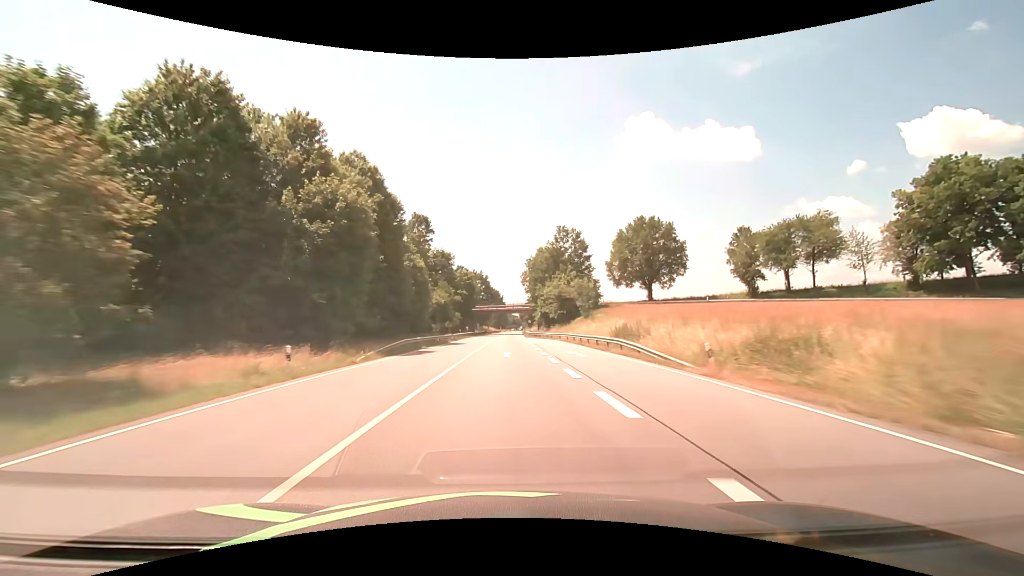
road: primary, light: Day
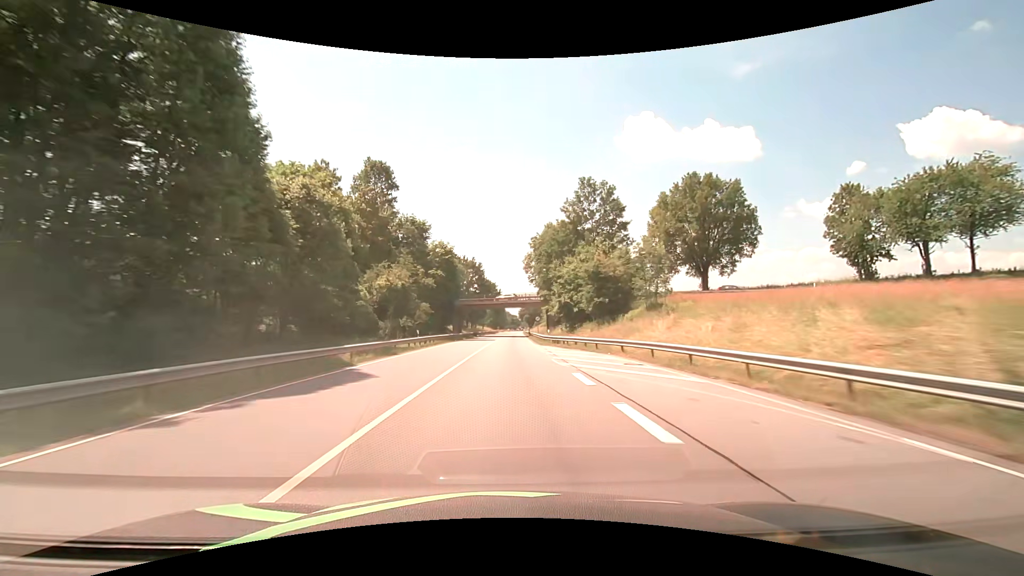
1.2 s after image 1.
(0.0, +31.7) m; 0°
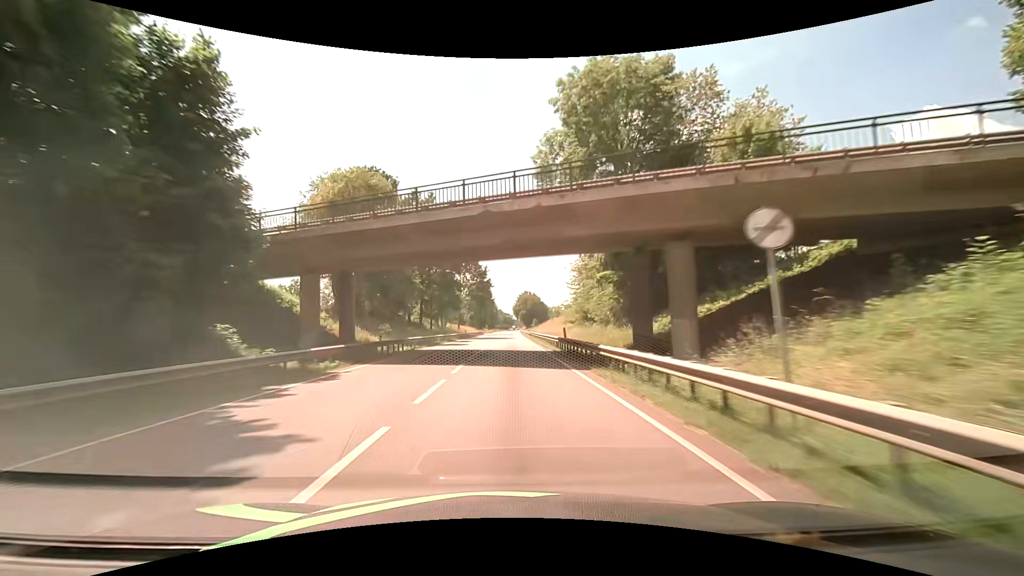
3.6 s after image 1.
(+0.4, +63.3) m; +1°
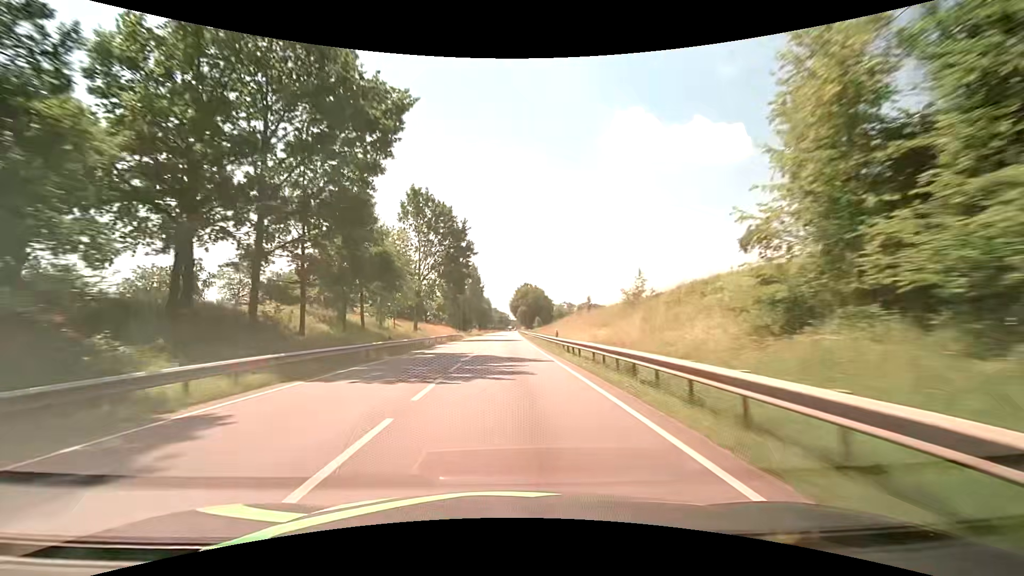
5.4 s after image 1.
(+0.6, +47.5) m; +1°
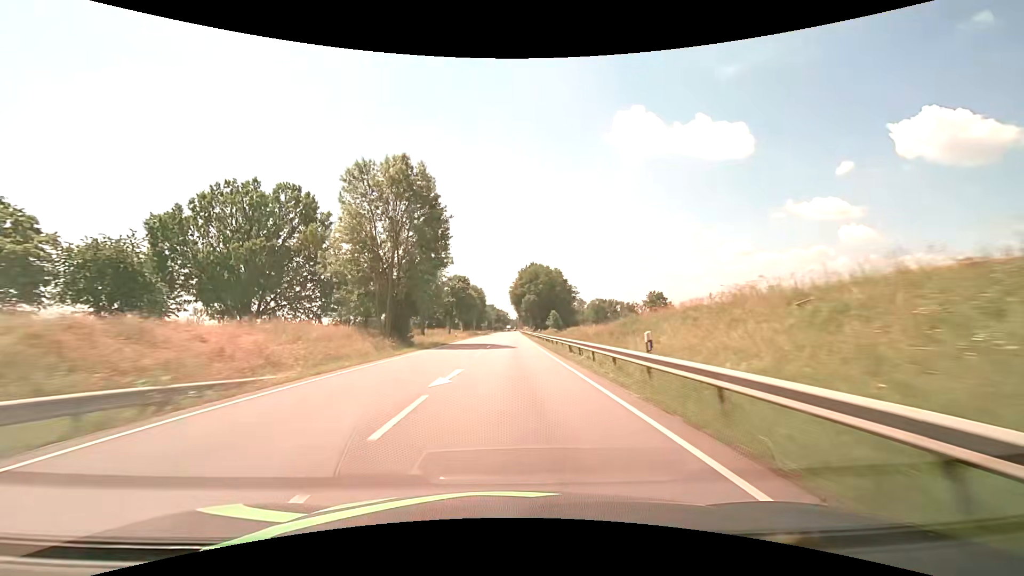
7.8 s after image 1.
(-0.3, +63.4) m; 0°
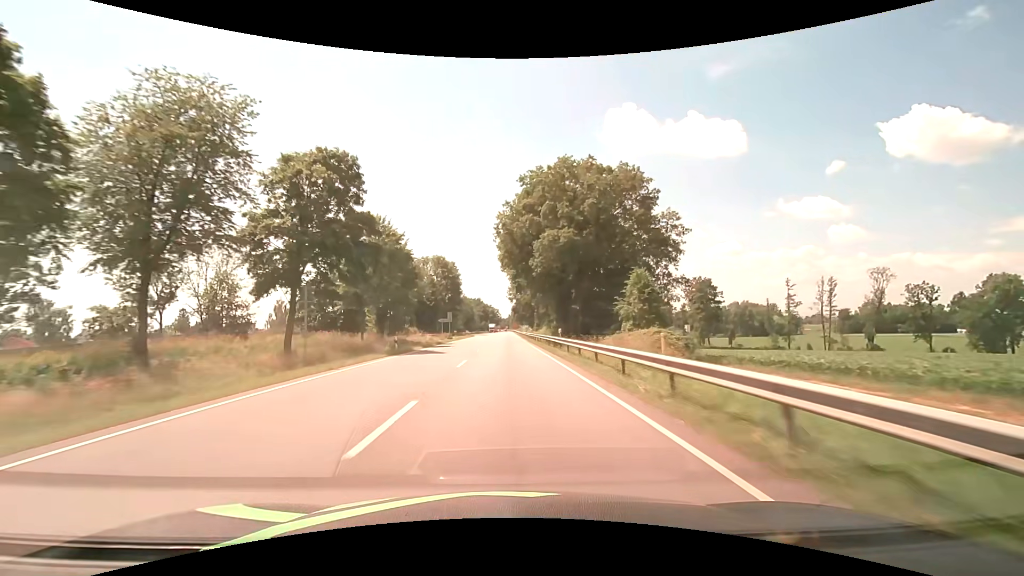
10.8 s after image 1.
(+0.7, +79.2) m; +1°
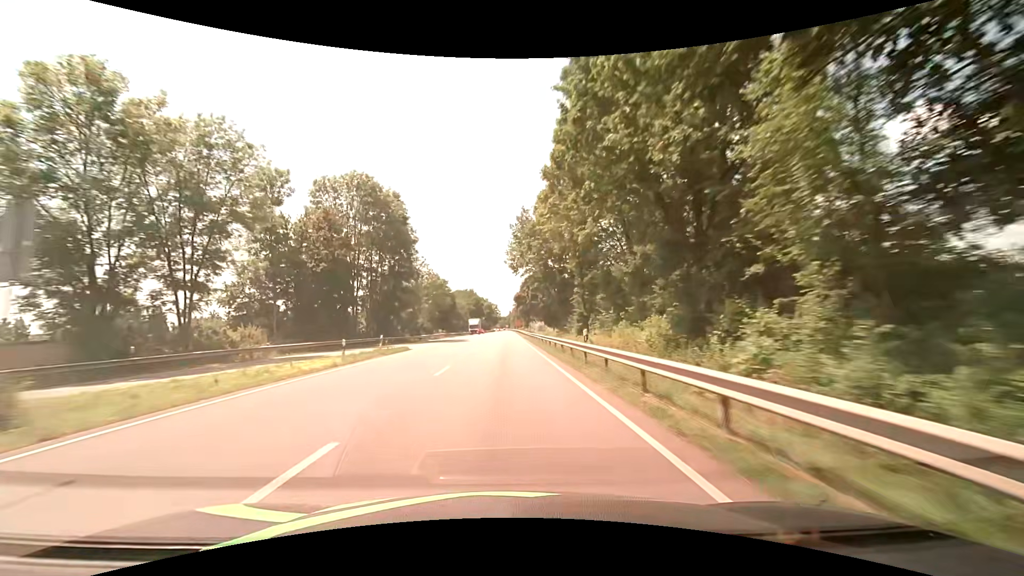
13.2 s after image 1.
(+0.2, +63.4) m; 0°
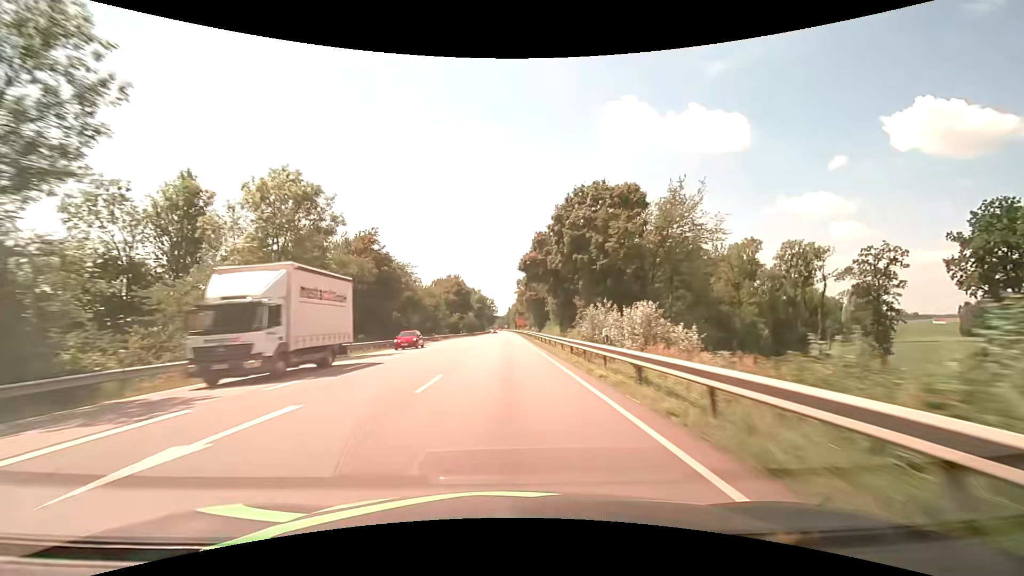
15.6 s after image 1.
(-0.1, +63.4) m; 0°
(0, +10) (0, +20) (0, +30) (0, +40) (0, +50) (0, +60) (0, +70) (0, +80) (-1, +90) (-1, +100) m
